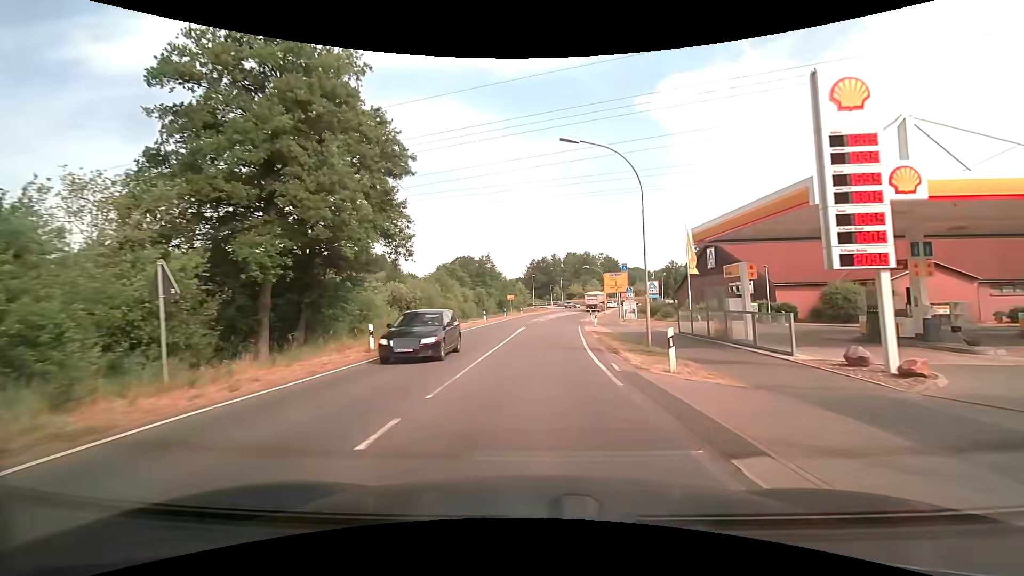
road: secondary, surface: asphalt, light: Day
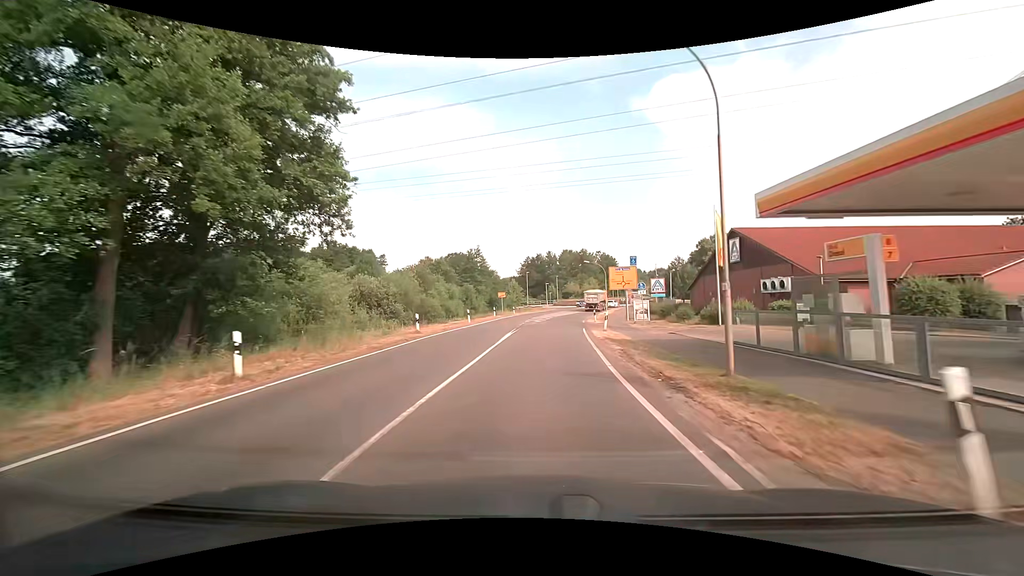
(+0.1, +7.7) m; 0°
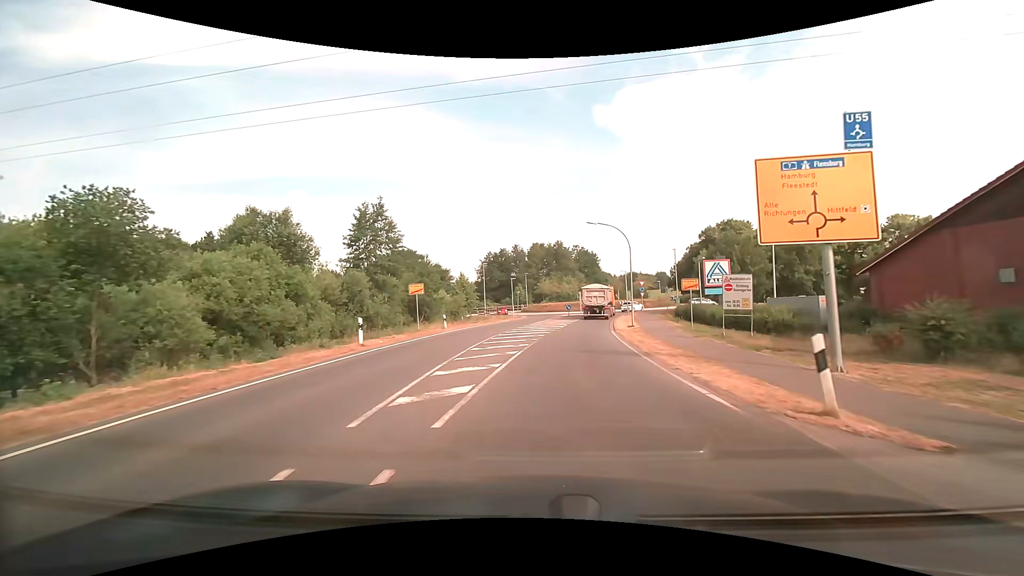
(+1.1, +35.5) m; +4°
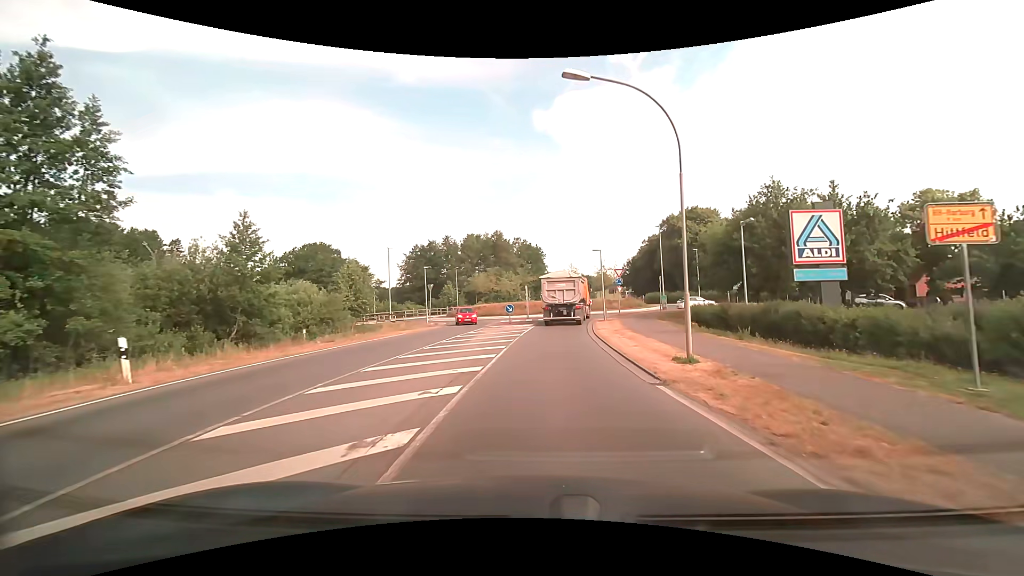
(+1.3, +22.3) m; +7°
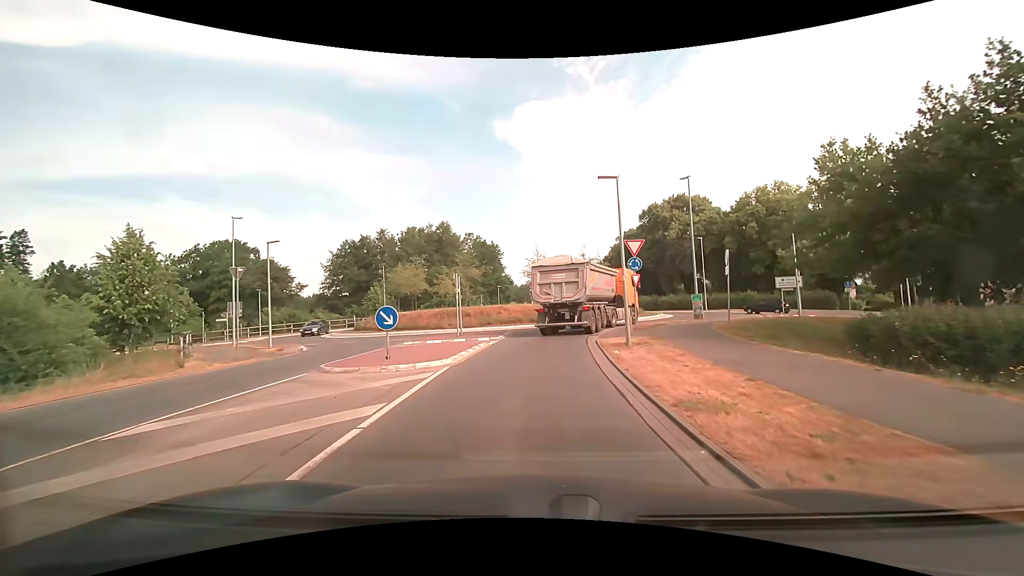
(+0.9, +20.7) m; +6°
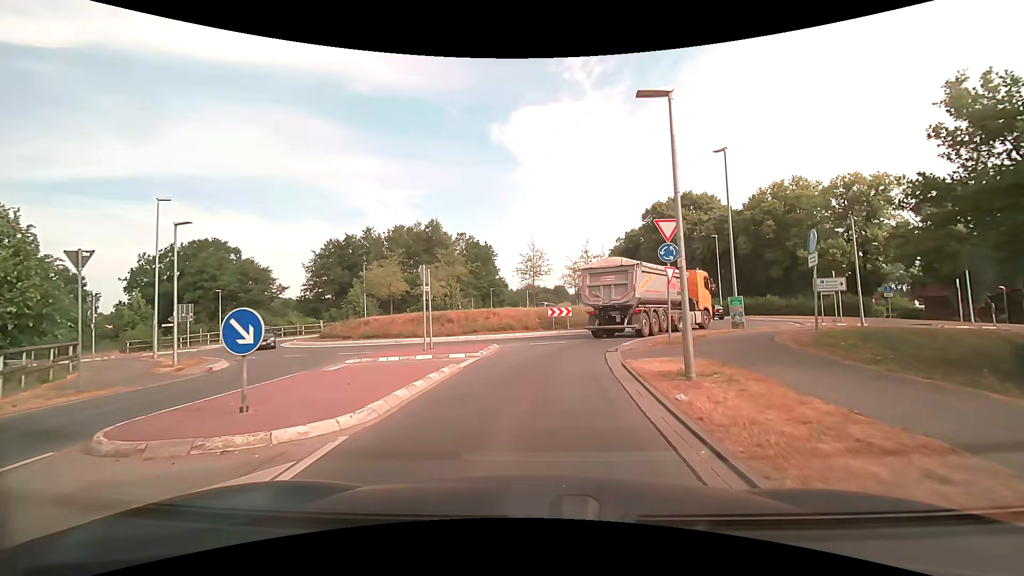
(-0.1, +6.0) m; -1°
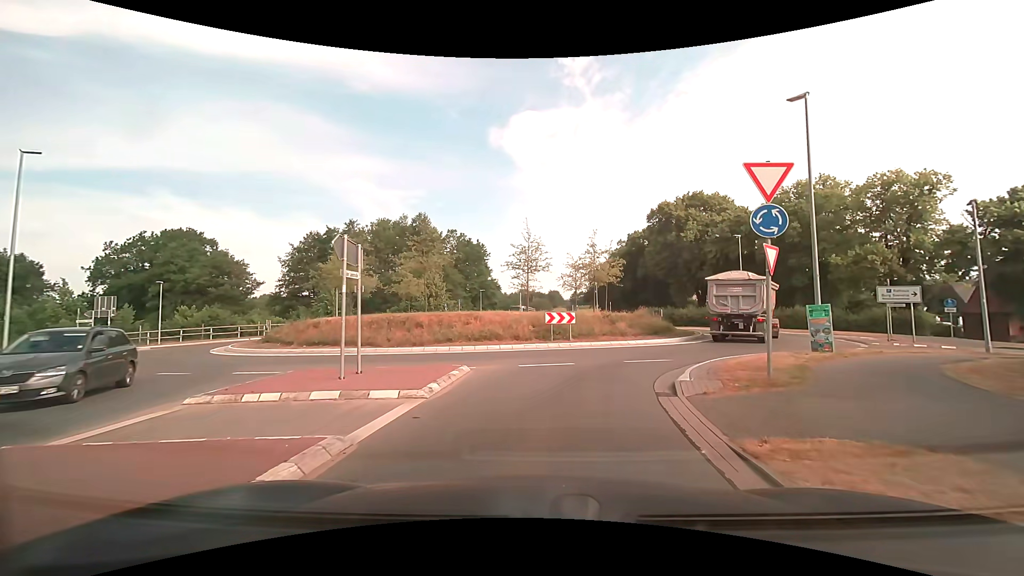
(0.0, +6.8) m; -1°
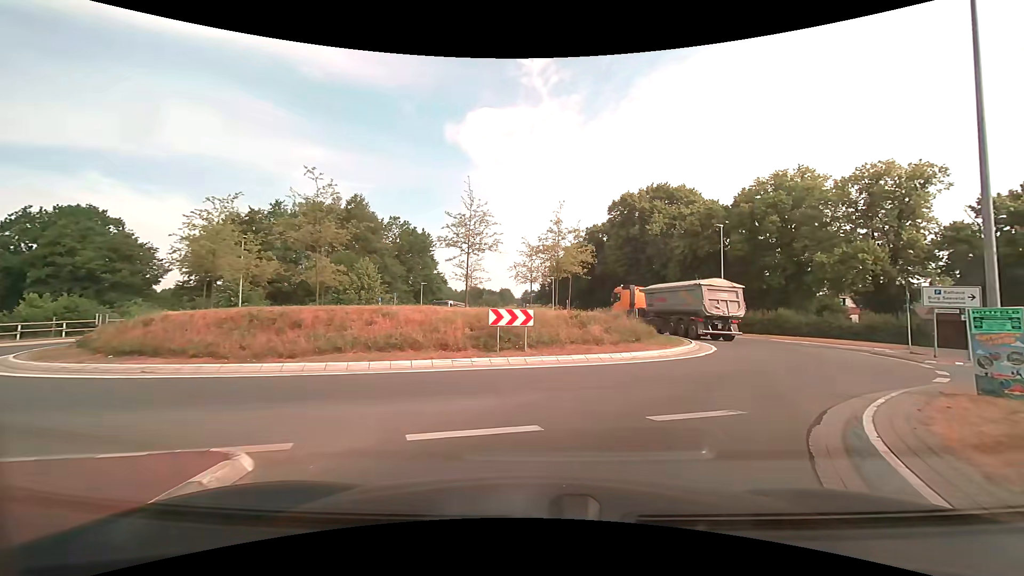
(+0.4, +8.1) m; +7°
(+2, +10) (+7, +18) (+11, +28) (+10, +37) (+4, +46) (-1, +54) (-3, +64) (-3, +74) (-3, +84) (-2, +94) m
